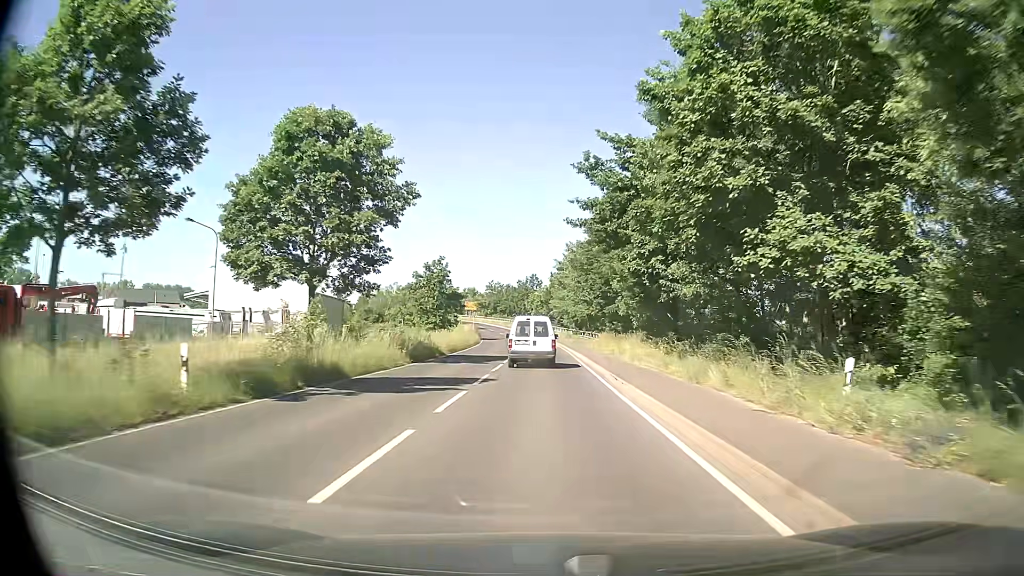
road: tertiary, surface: asphalt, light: Day
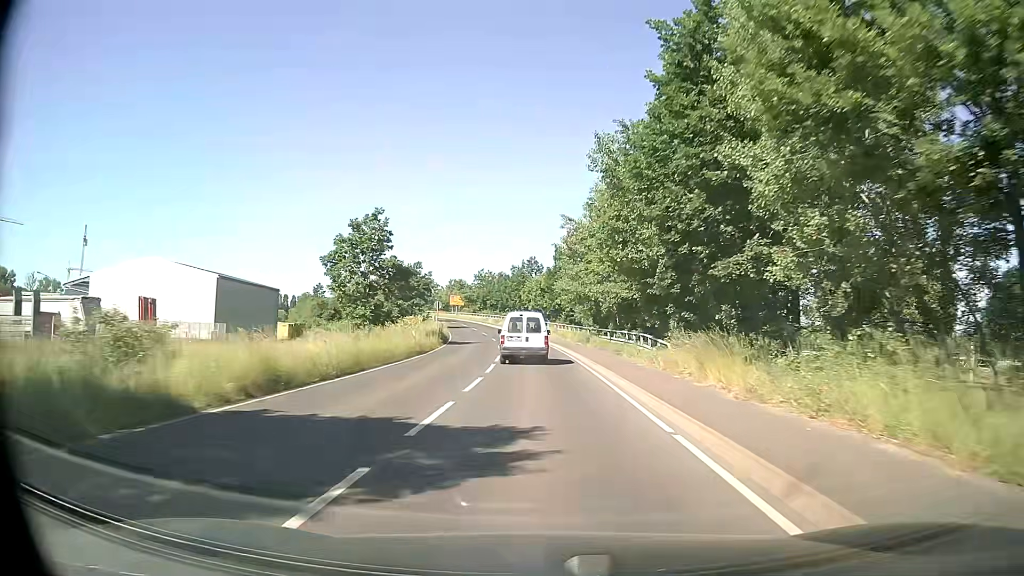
(+0.1, +27.4) m; 0°
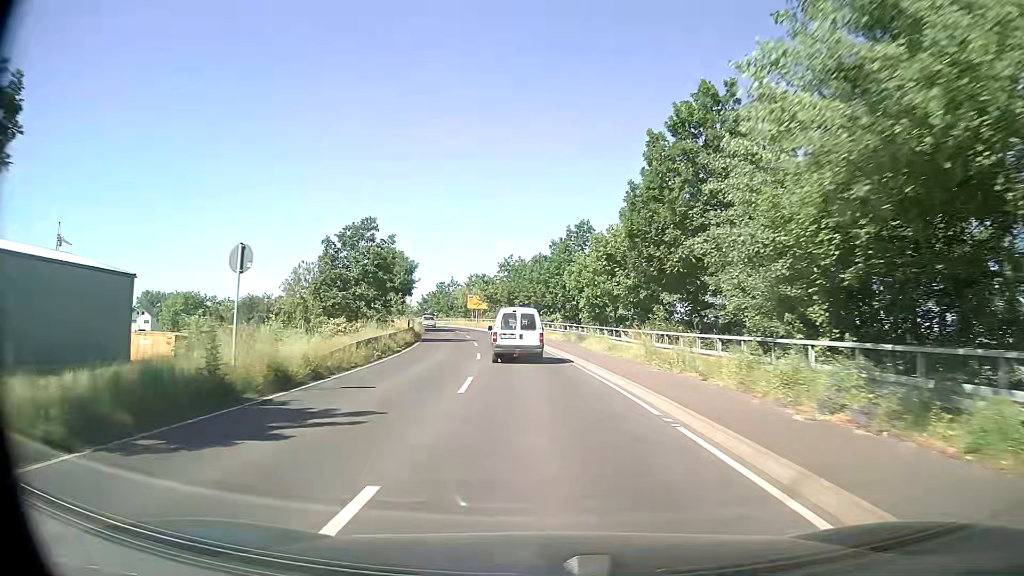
(-1.1, +37.8) m; -4°
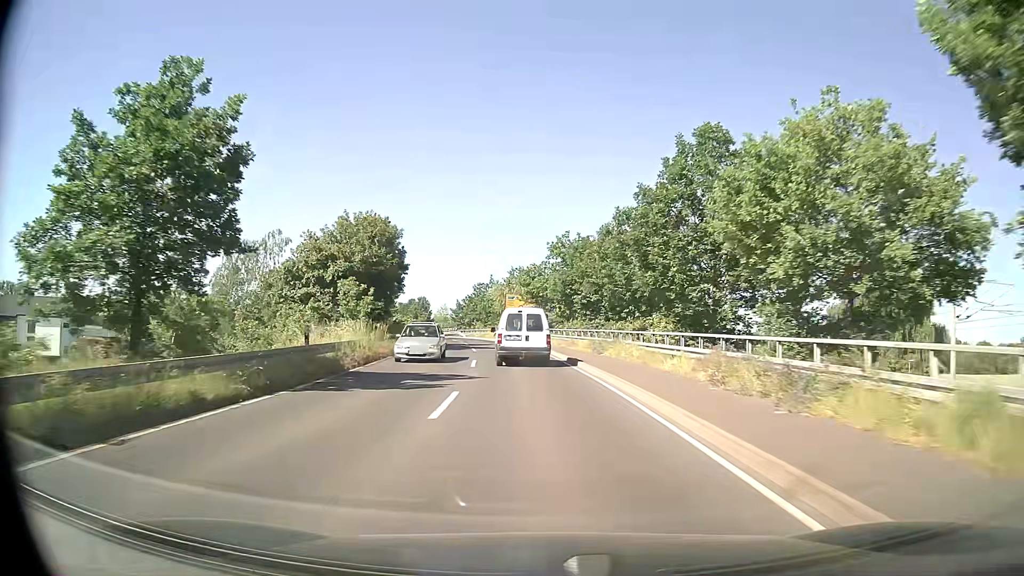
(-1.1, +28.1) m; -5°
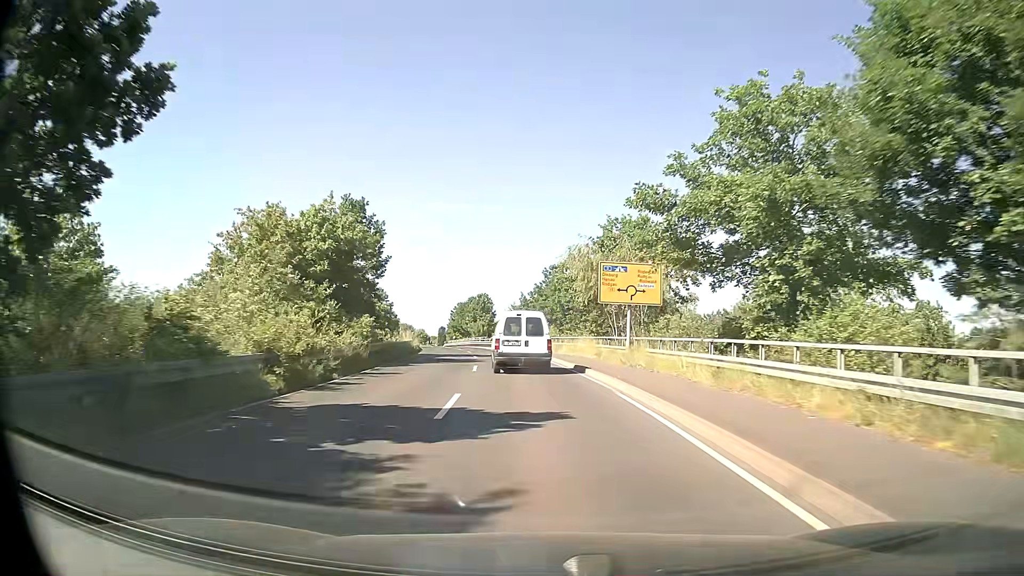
(-2.2, +36.3) m; -7°
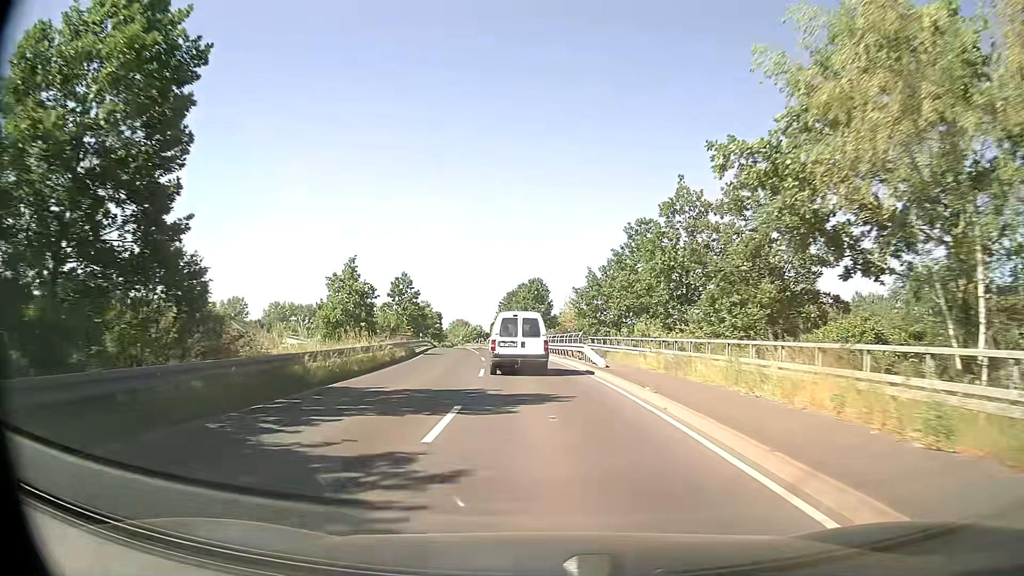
(-1.3, +26.4) m; -5°
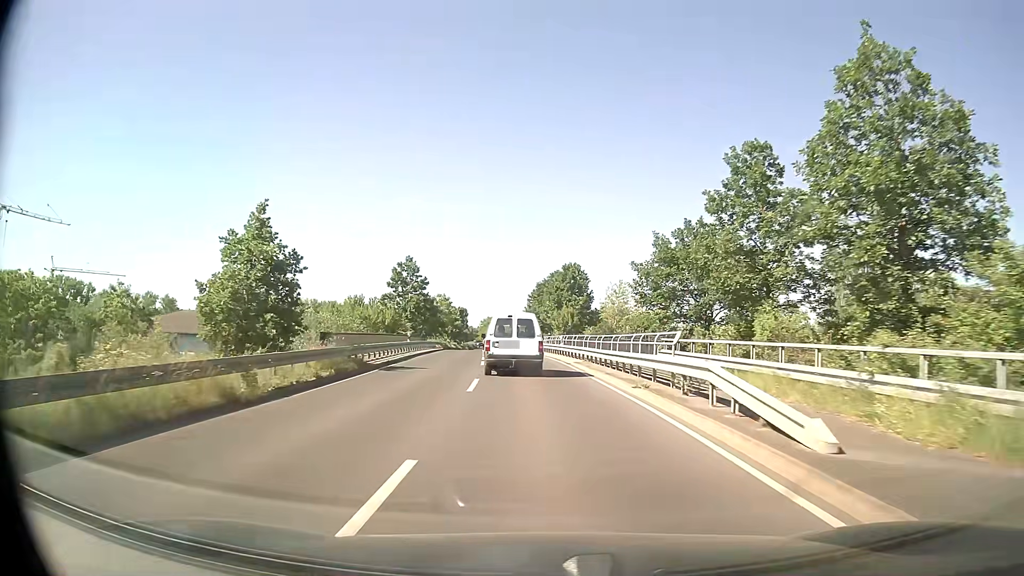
(-0.5, +17.4) m; -3°
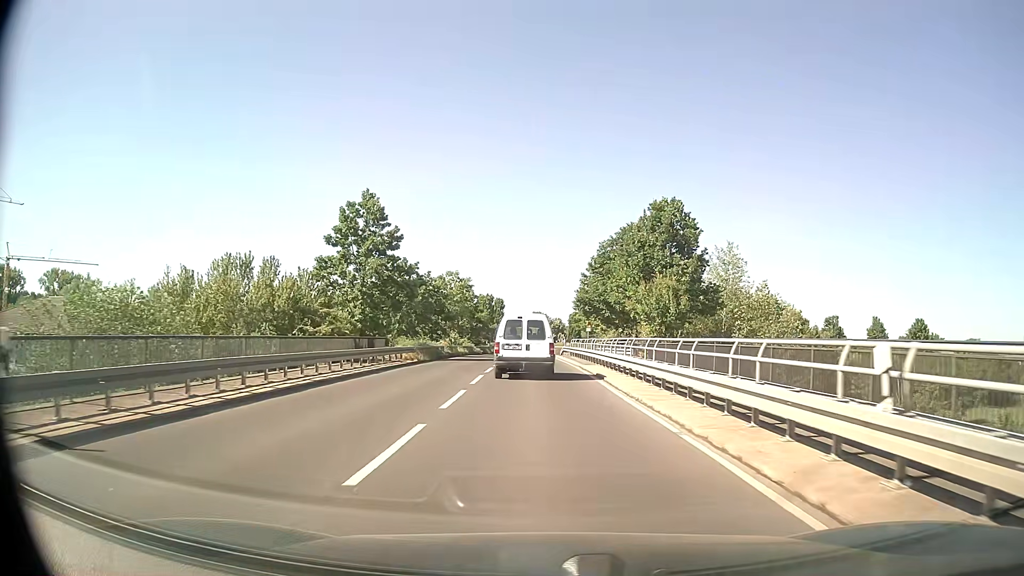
(-1.4, +33.7) m; -4°
(0, +10) (0, +20) (0, +30) (0, +40) (-1, +50) (-1, +60) (0, +70) (0, +80) (+1, +90) (+2, +100) m
